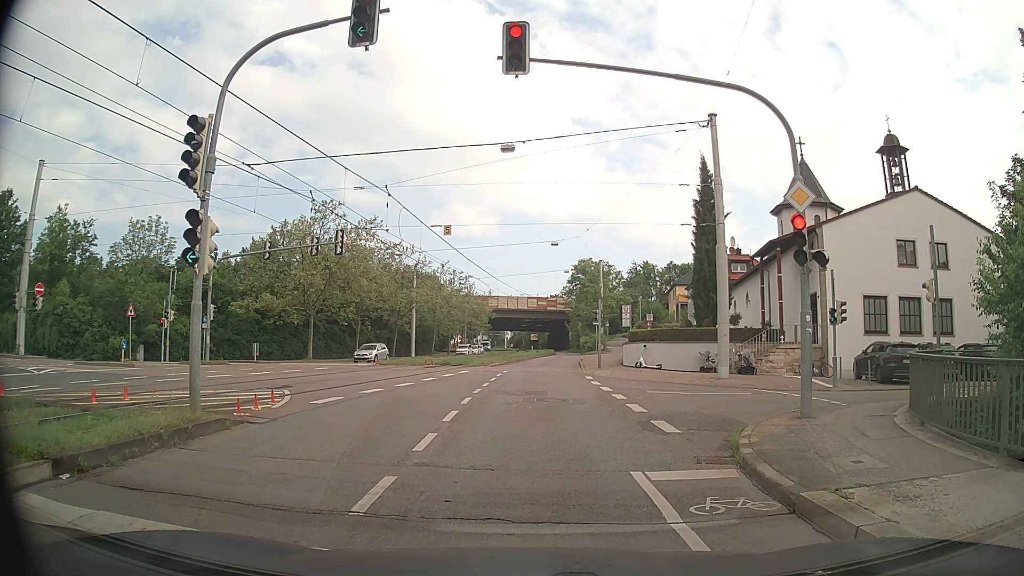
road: secondary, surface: asphalt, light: Day
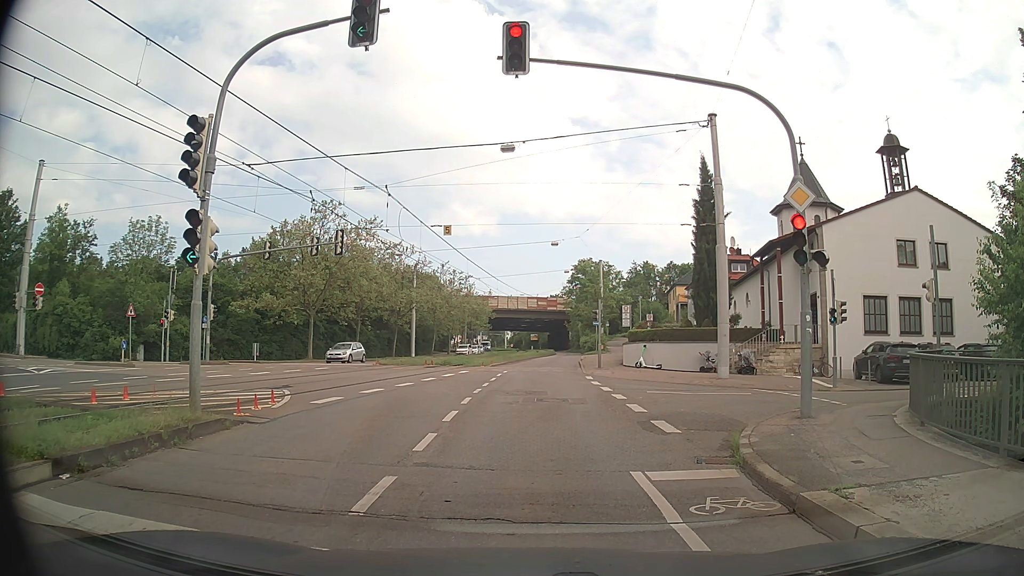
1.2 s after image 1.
(0.0, 0.0) m; 0°
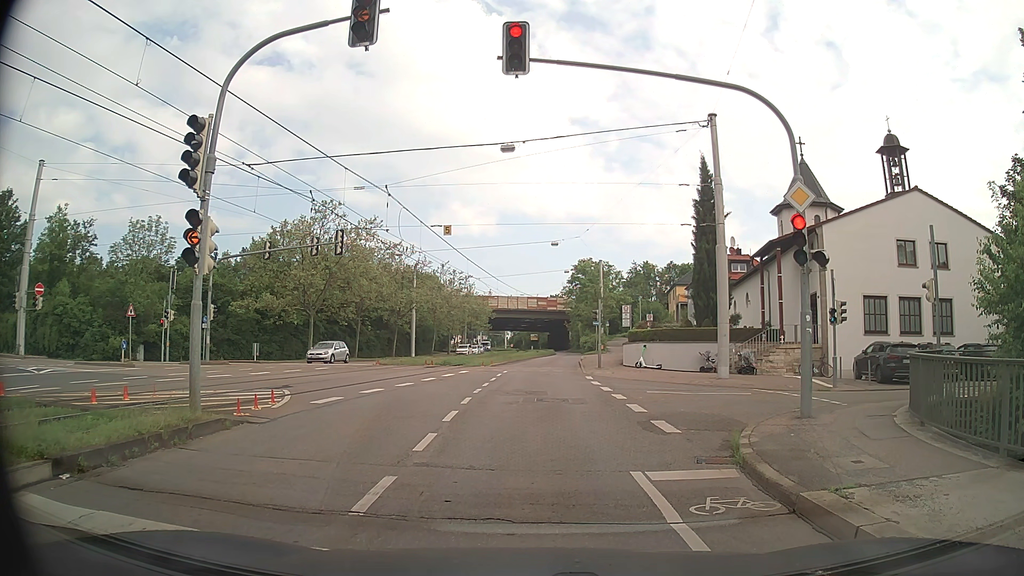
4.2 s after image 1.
(0.0, 0.0) m; 0°
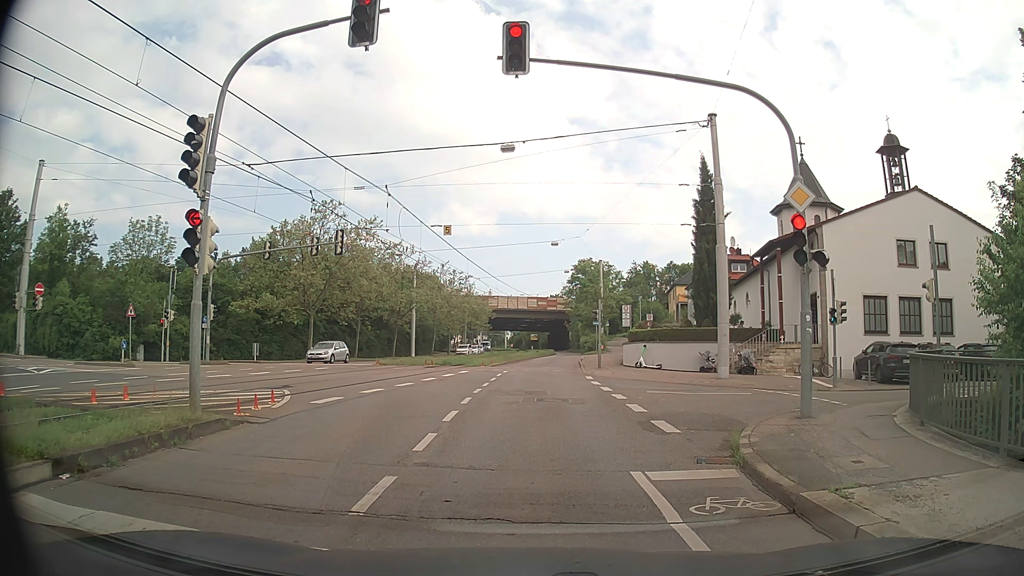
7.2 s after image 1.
(0.0, 0.0) m; 0°
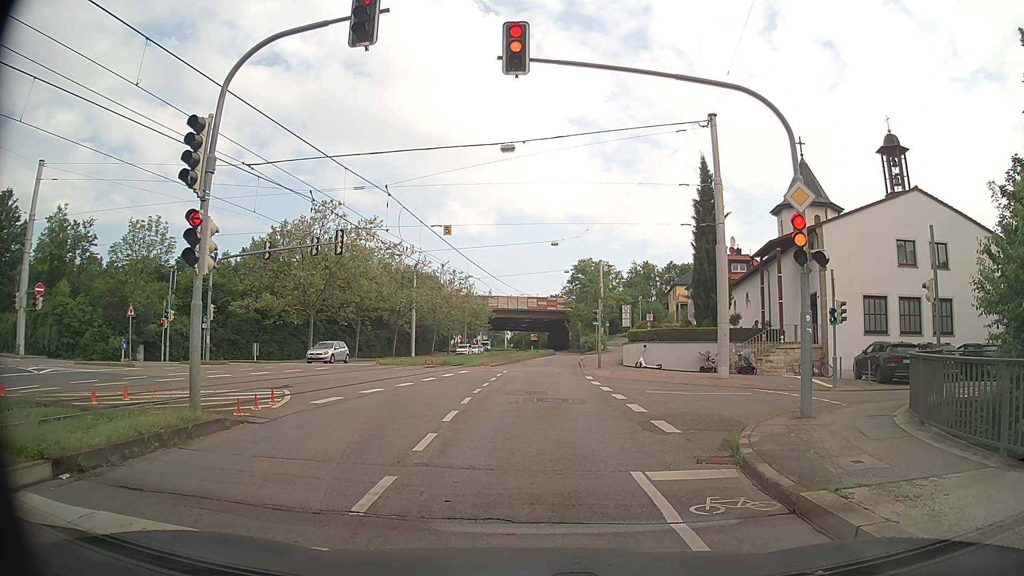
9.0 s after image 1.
(0.0, 0.0) m; 0°
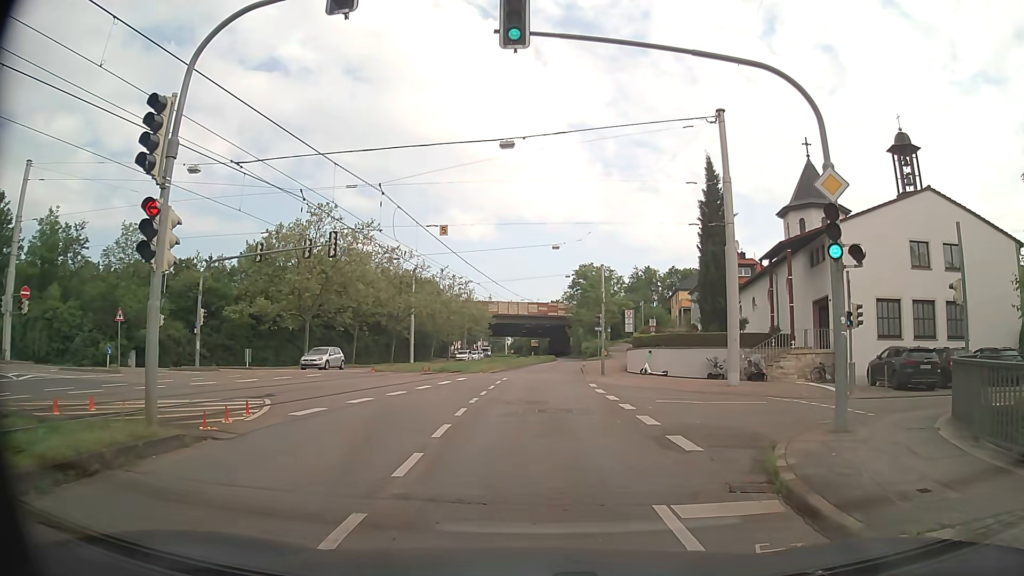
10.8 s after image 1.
(0.0, +1.4) m; 0°
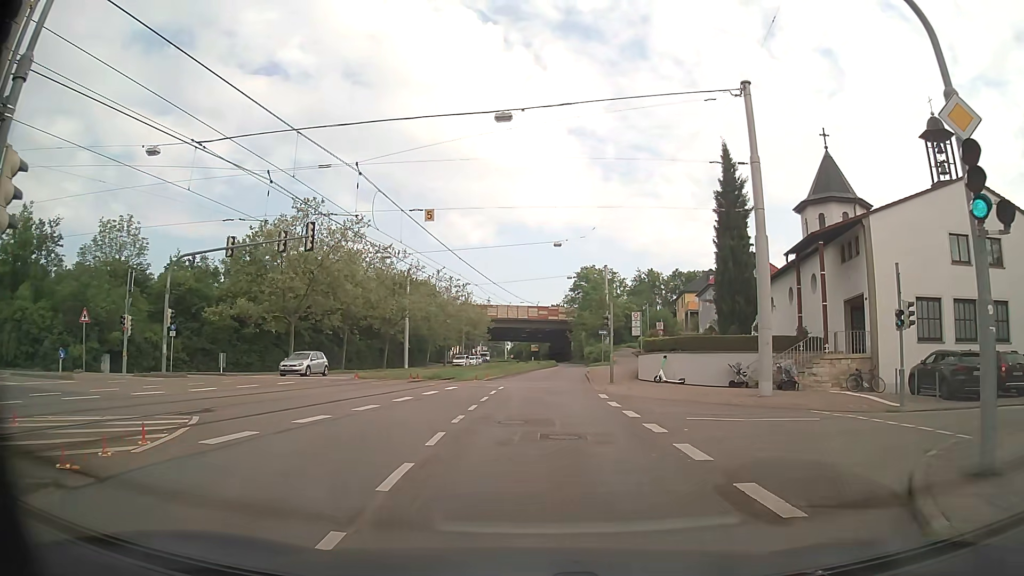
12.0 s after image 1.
(0.0, +3.8) m; 0°
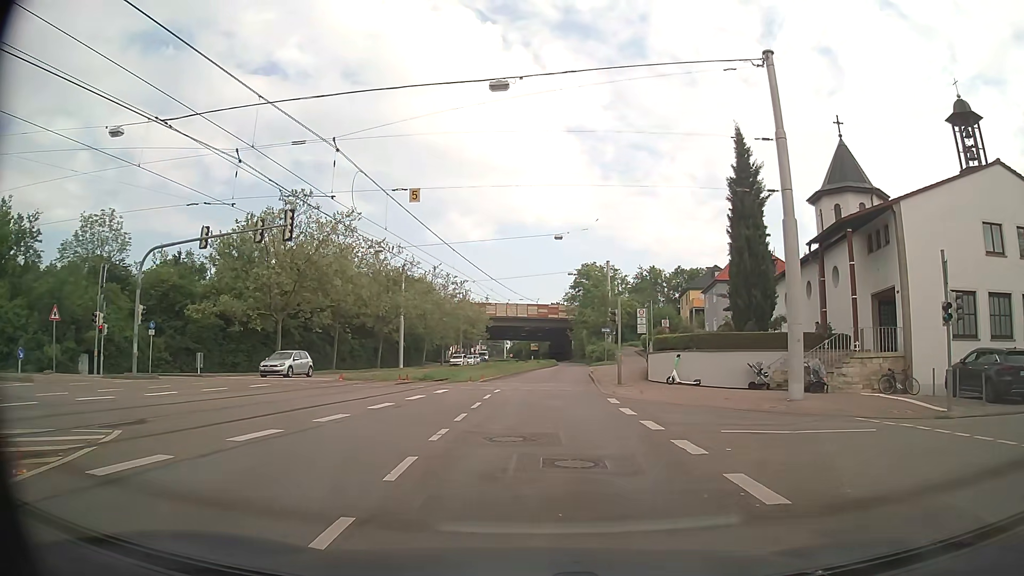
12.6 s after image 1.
(0.0, +2.8) m; 0°
